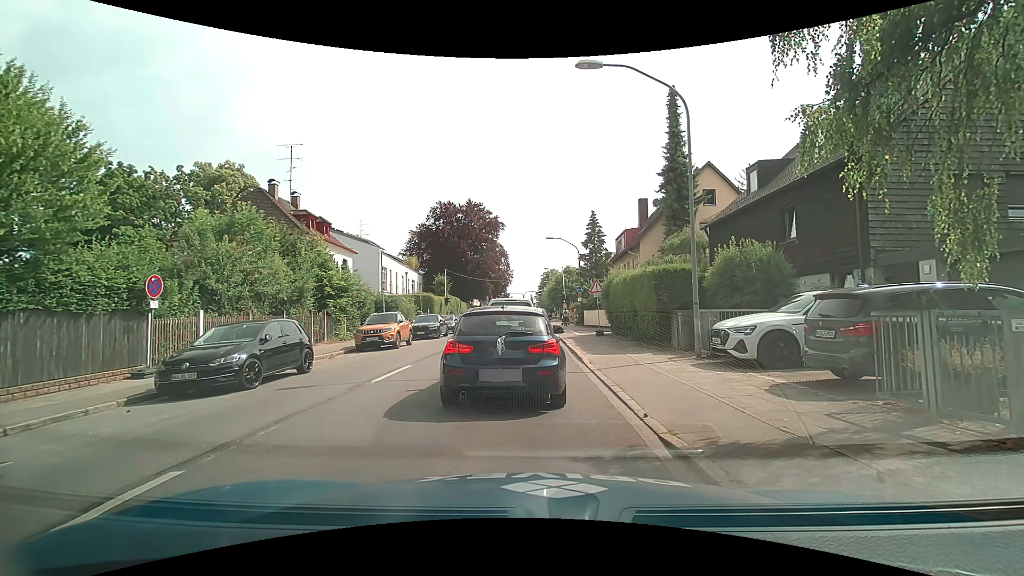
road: secondary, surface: asphalt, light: Day
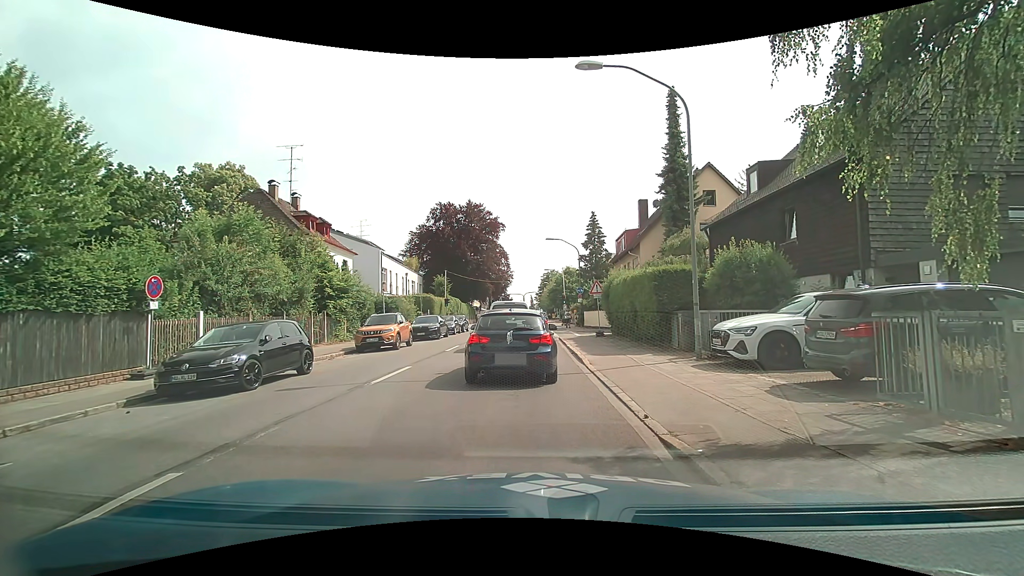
(0.0, 0.0) m; 0°
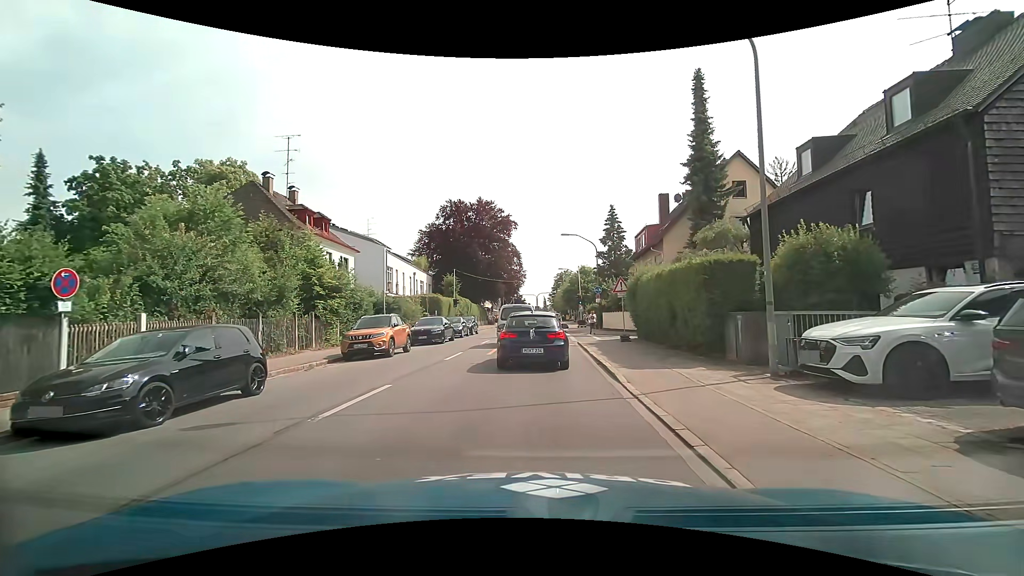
(0.0, +3.3) m; -1°
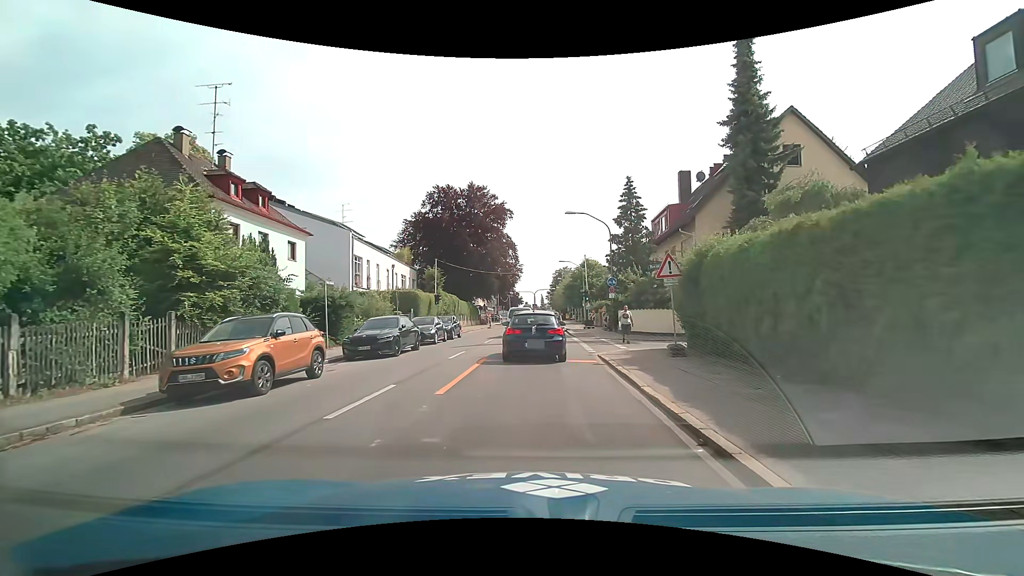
(+0.2, +8.7) m; +1°
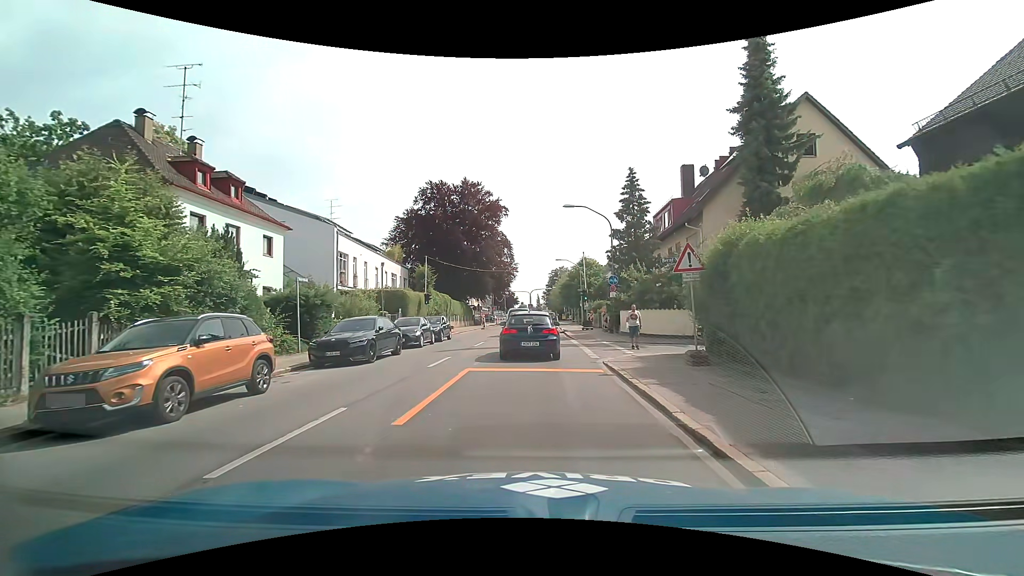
(0.0, +2.3) m; +1°
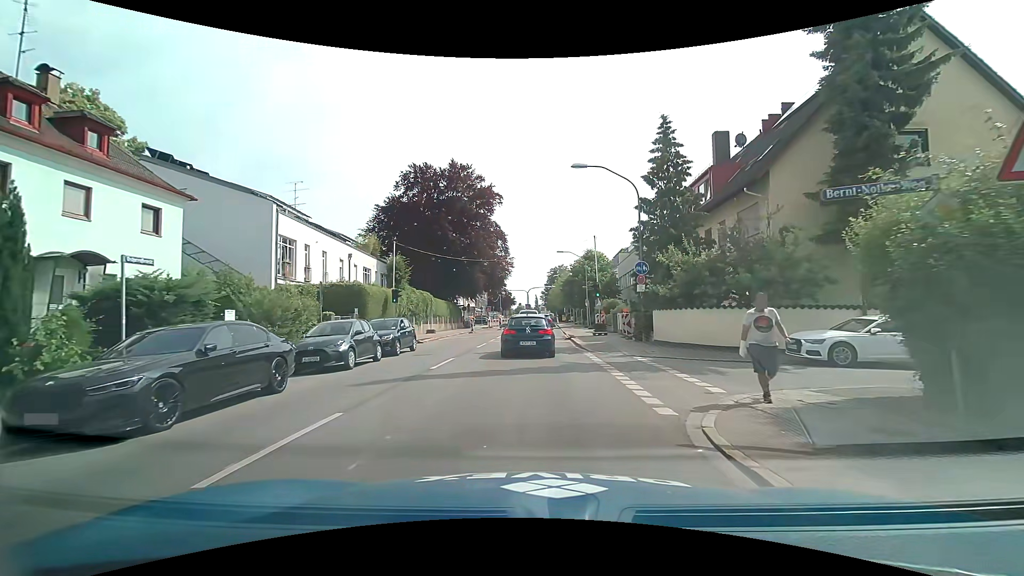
(0.0, +8.9) m; 0°
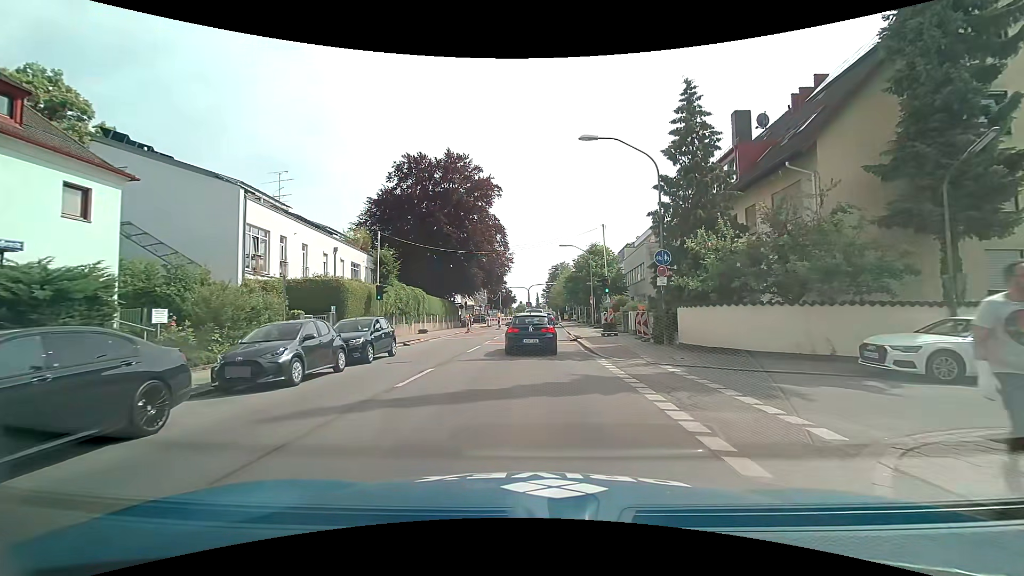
(0.0, +3.5) m; 0°
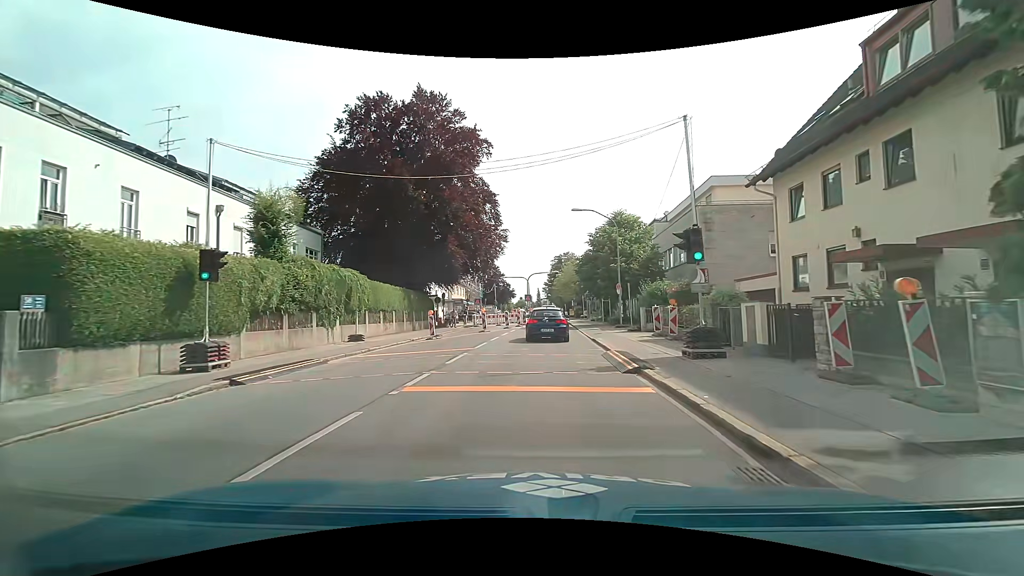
(0.0, +15.3) m; 0°
(0, +10) (0, +20) (0, +30) (+1, +40) (+1, +50) (+2, +60) (+1, +70) (+1, +80) (0, +90) (0, +100) m
